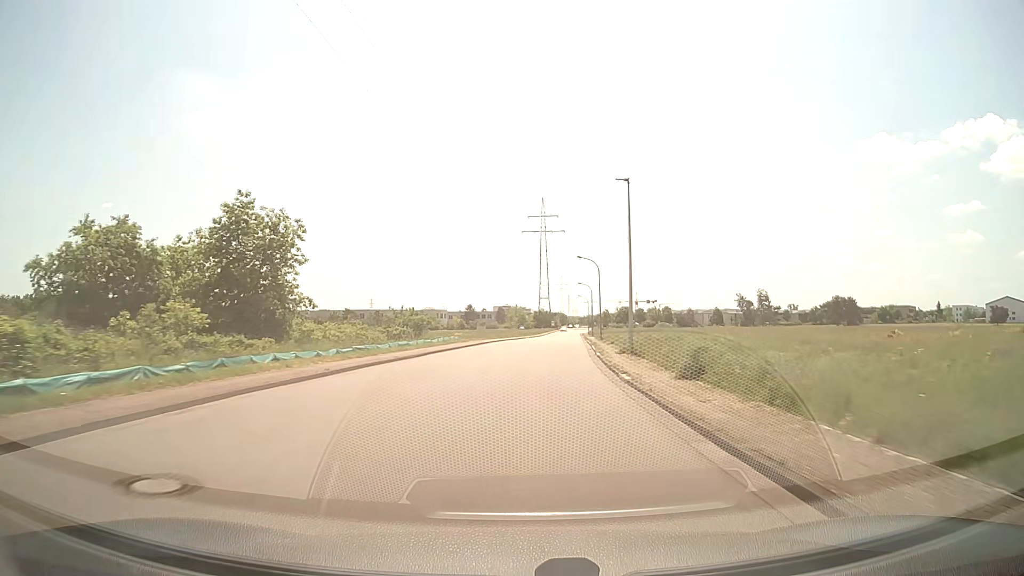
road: unclassified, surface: asphalt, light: Day
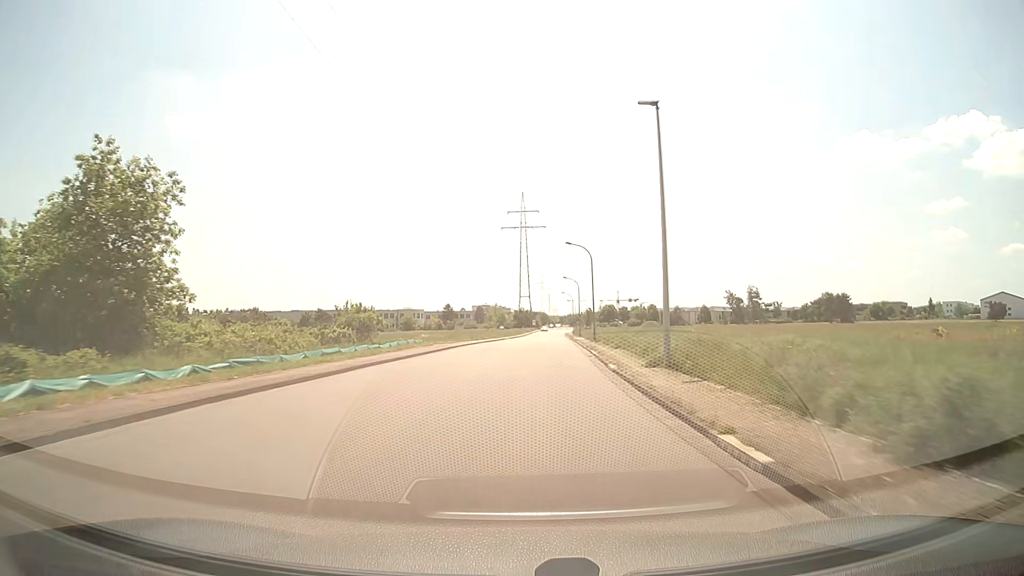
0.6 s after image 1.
(+0.1, +10.2) m; +2°
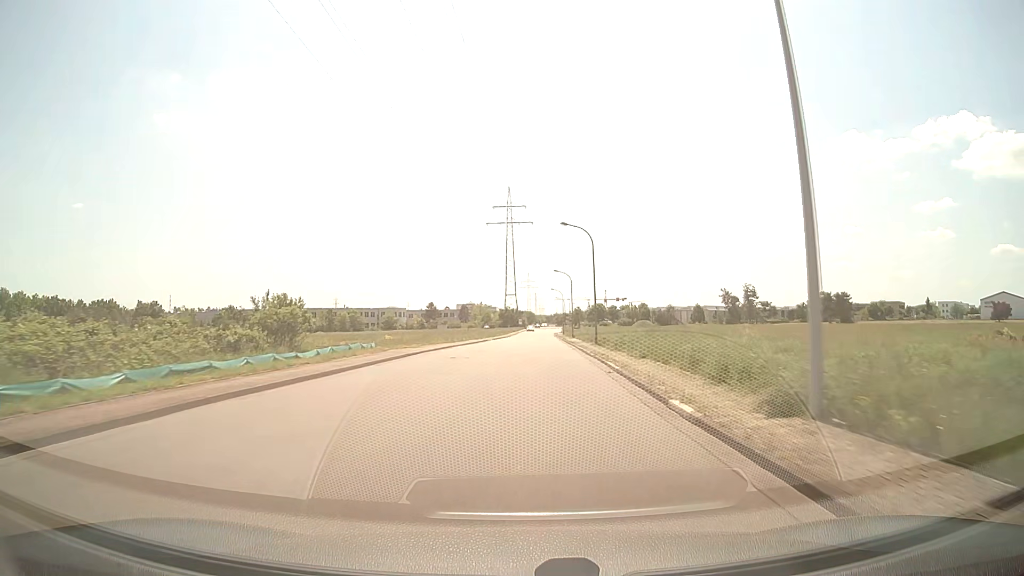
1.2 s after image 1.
(+0.1, +10.1) m; +1°
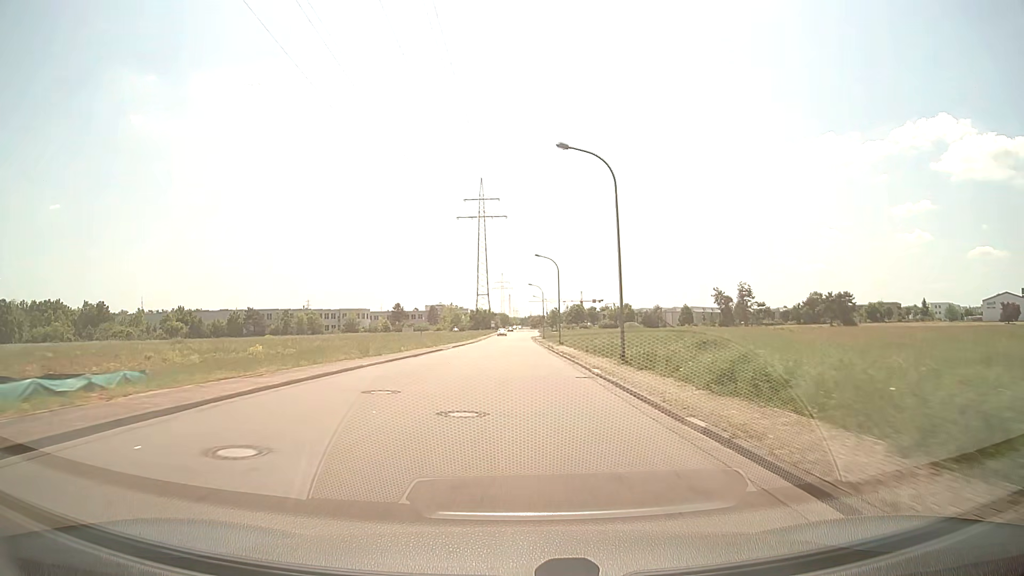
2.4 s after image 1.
(+0.4, +19.8) m; +2°
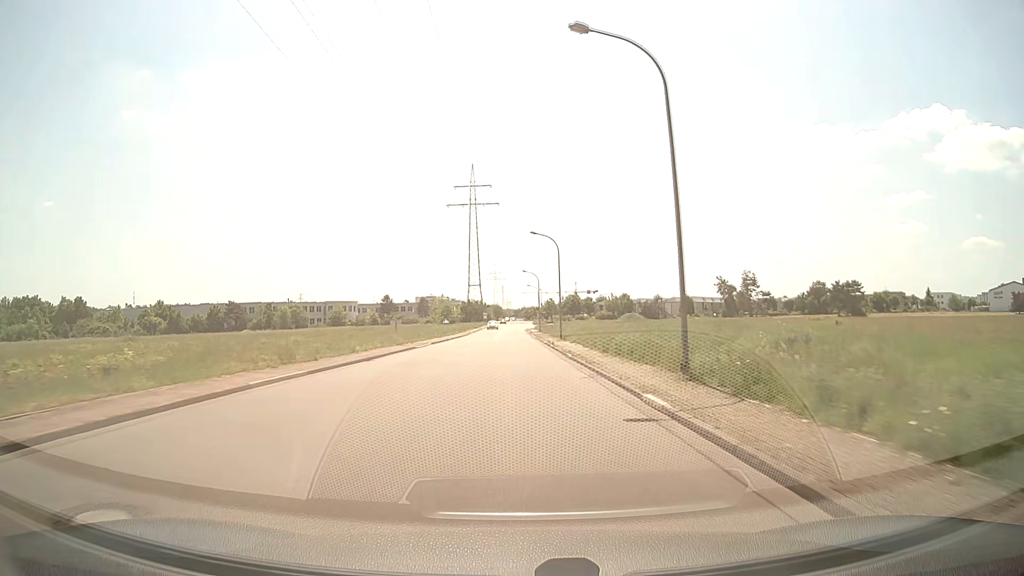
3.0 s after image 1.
(+0.1, +9.7) m; +1°
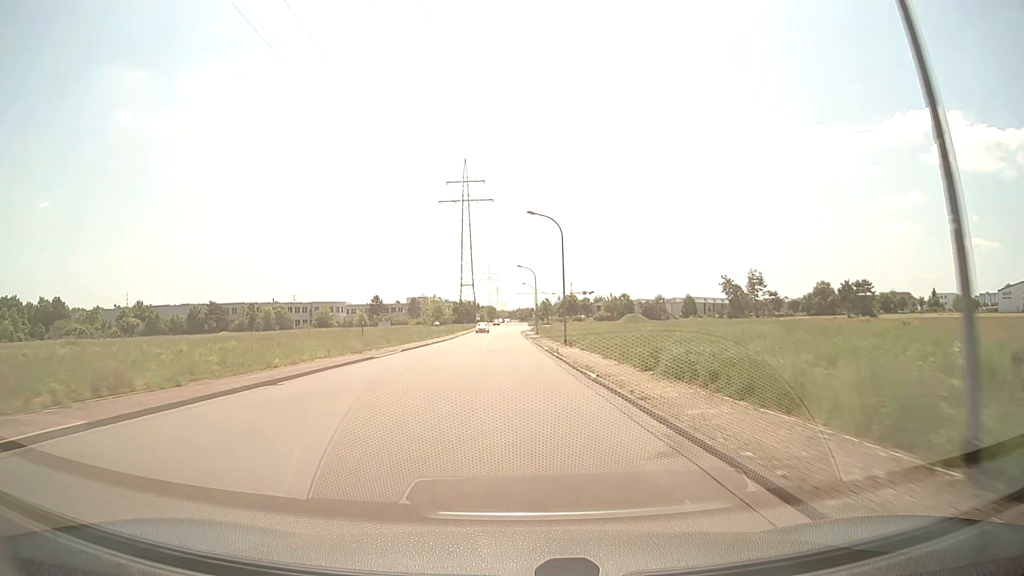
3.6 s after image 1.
(0.0, +9.7) m; 0°
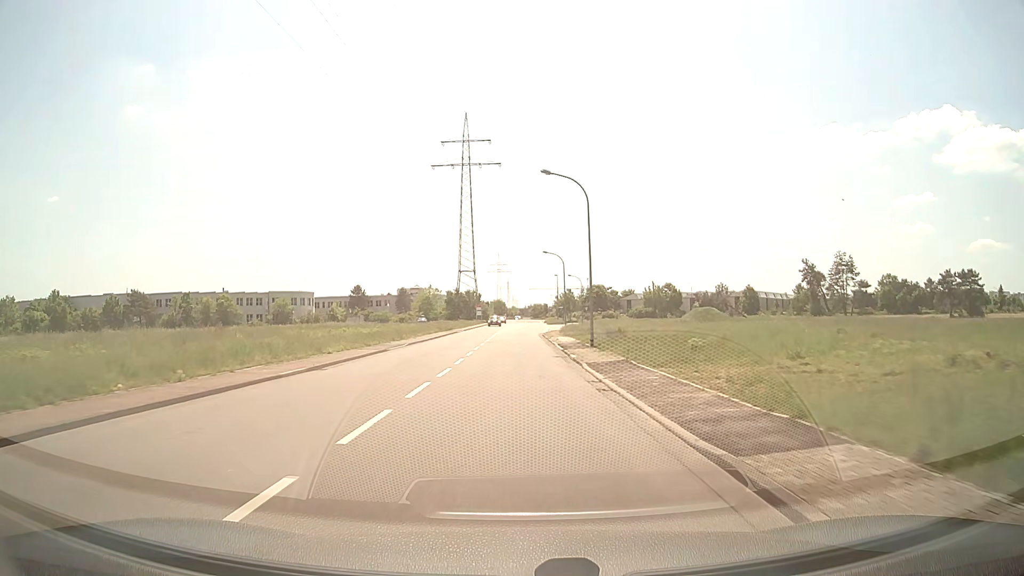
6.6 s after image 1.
(-0.5, +47.2) m; -1°
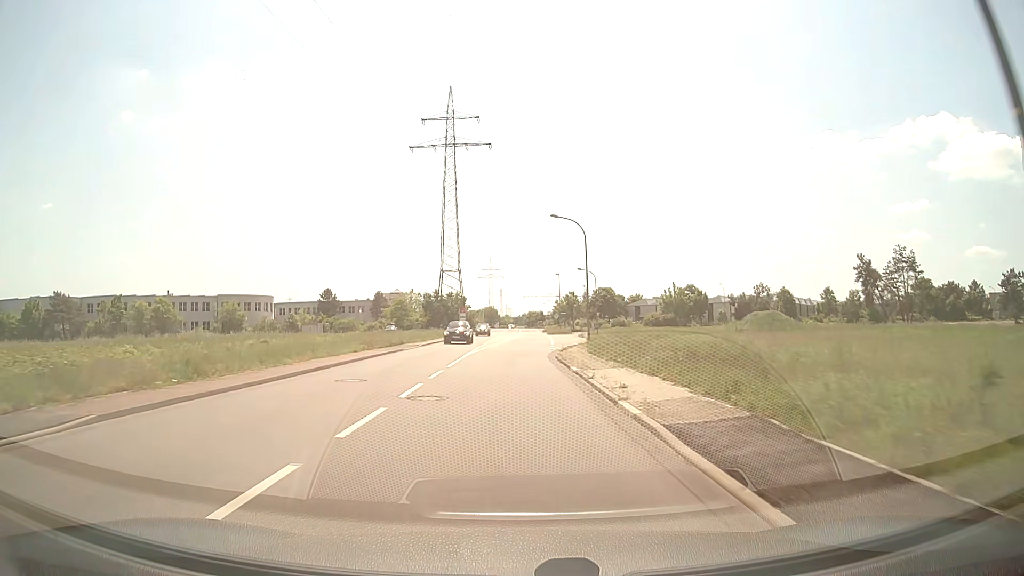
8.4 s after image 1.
(+0.1, +26.7) m; 0°
(0, +10) (0, +20) (0, +30) (+1, +40) (+2, +50) (+3, +60) (+4, +70) (+5, +80) (+6, +90) (+9, +99) m
